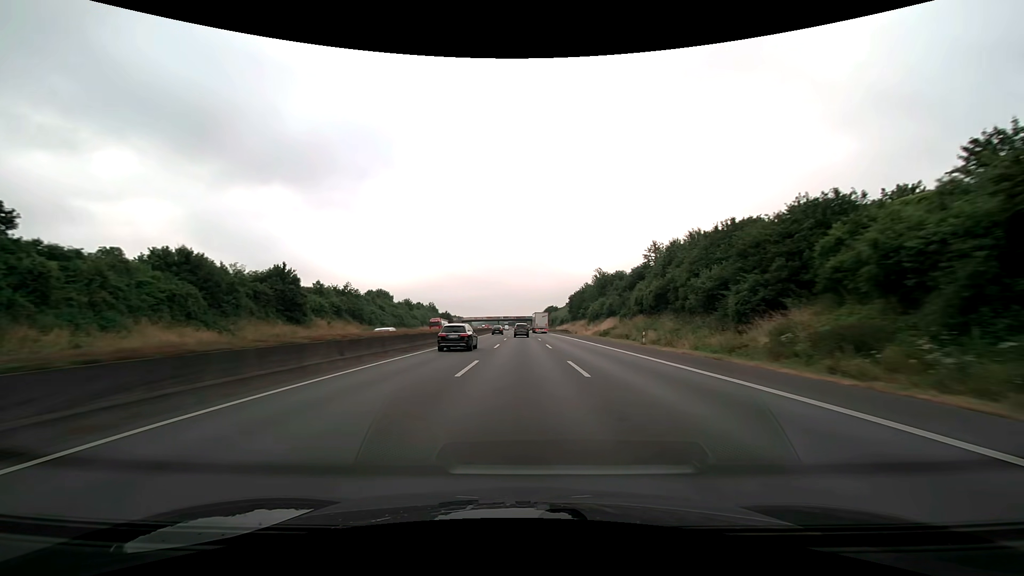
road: motorway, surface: asphalt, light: Day
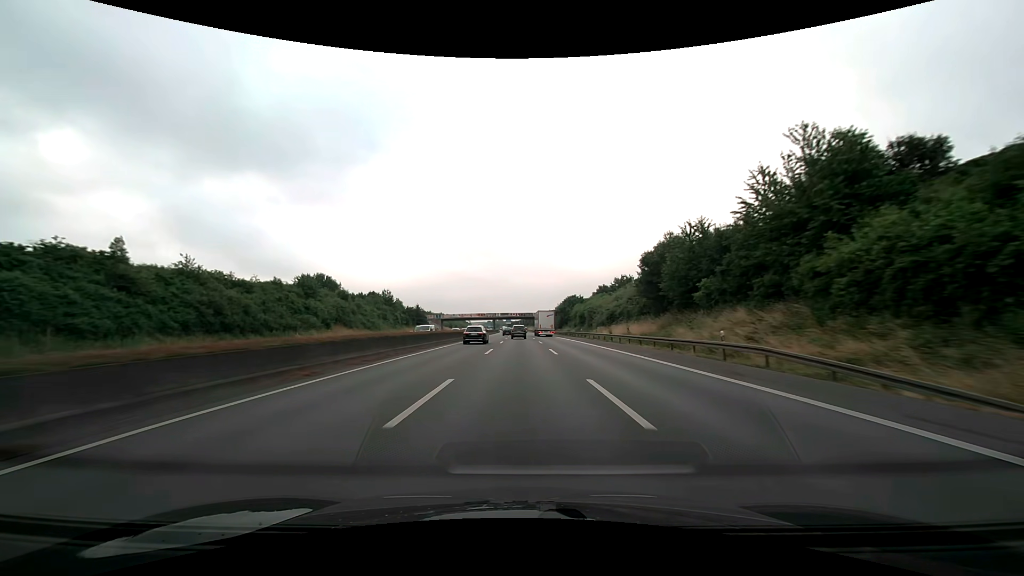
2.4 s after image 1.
(-0.4, +78.6) m; 0°
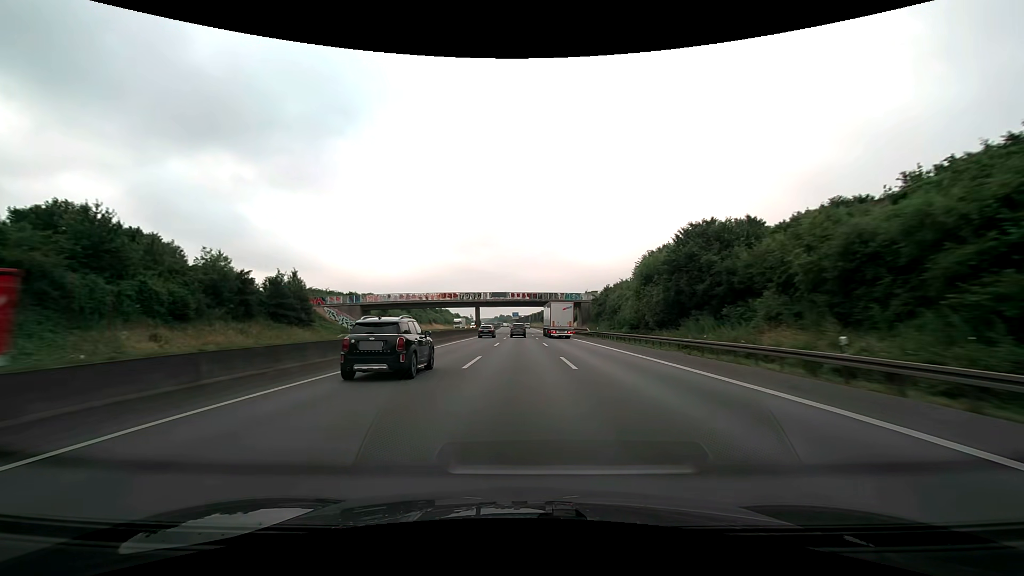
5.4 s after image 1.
(-1.1, +98.8) m; -1°
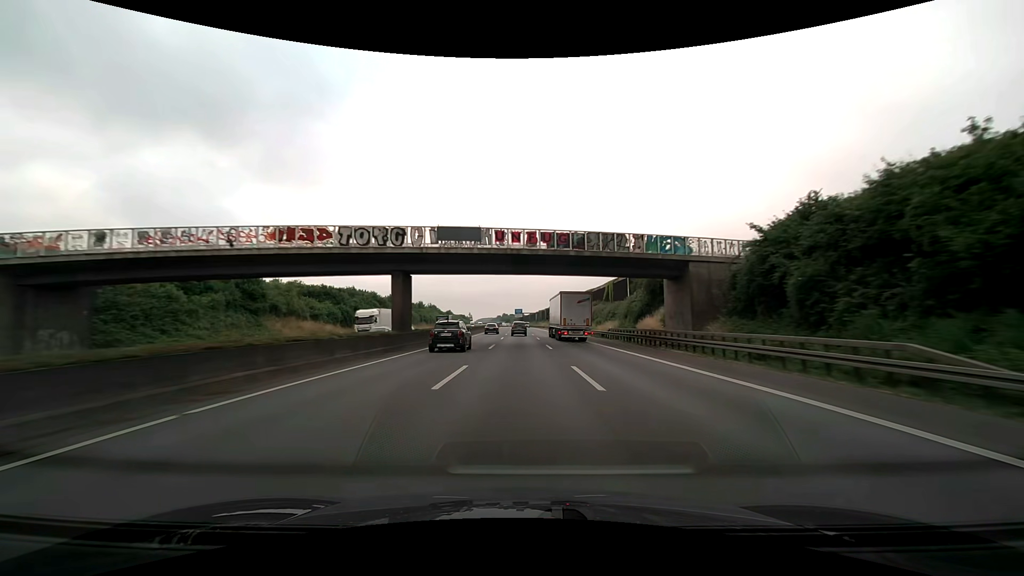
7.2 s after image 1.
(-0.4, +59.4) m; -1°
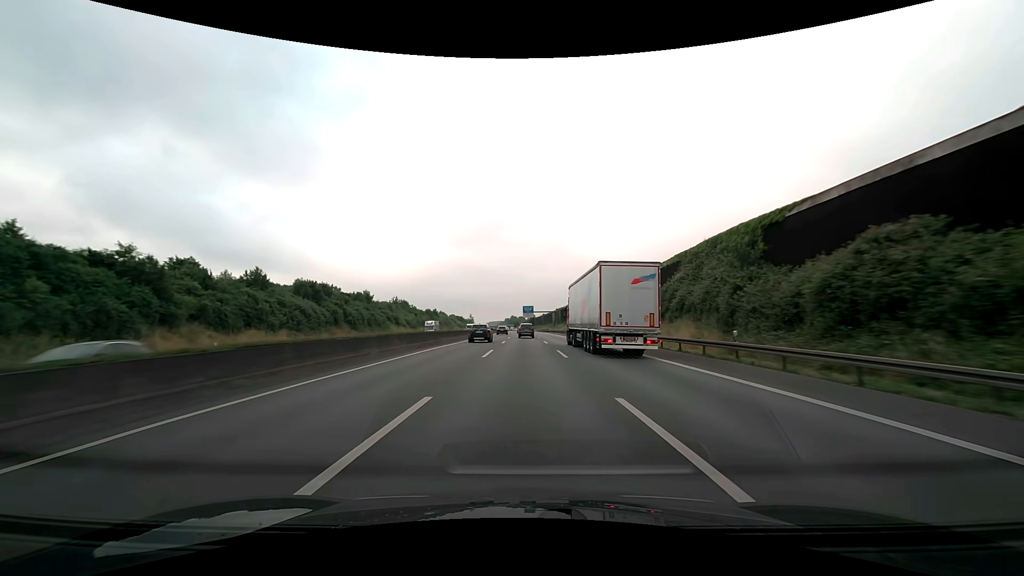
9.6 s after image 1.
(-0.5, +79.1) m; -1°
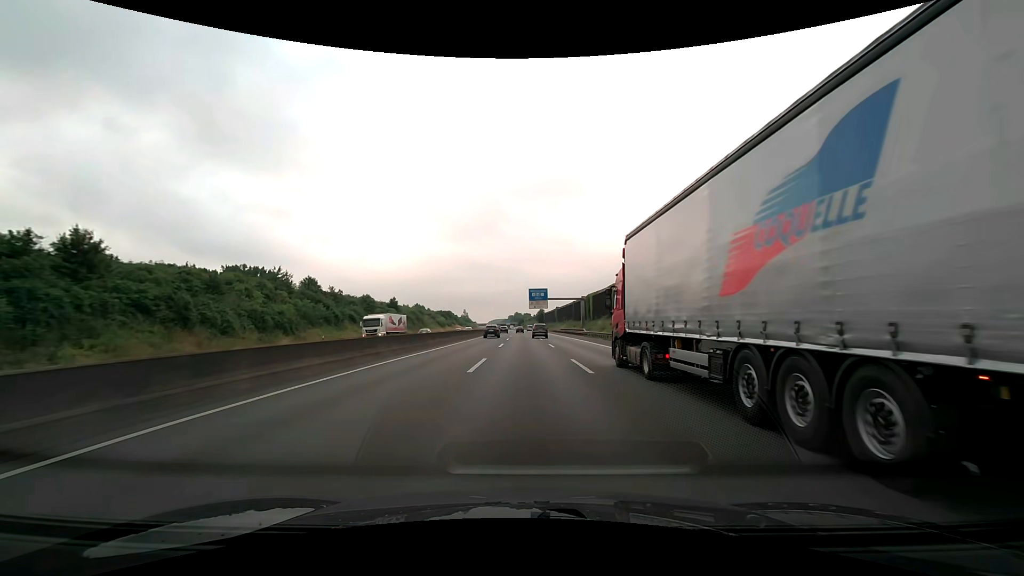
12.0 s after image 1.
(-0.4, +78.9) m; -1°
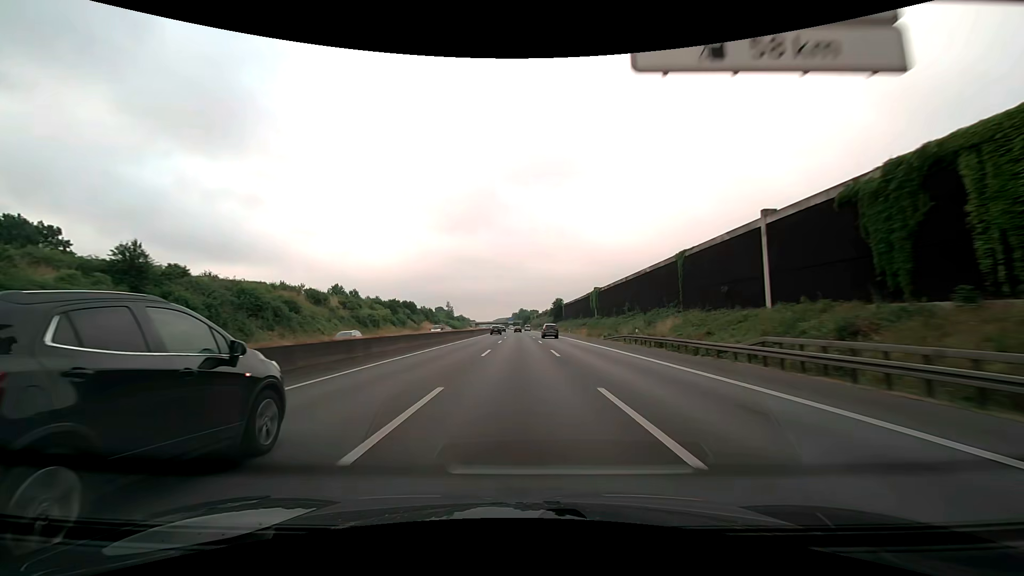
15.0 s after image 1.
(-0.4, +99.4) m; -1°
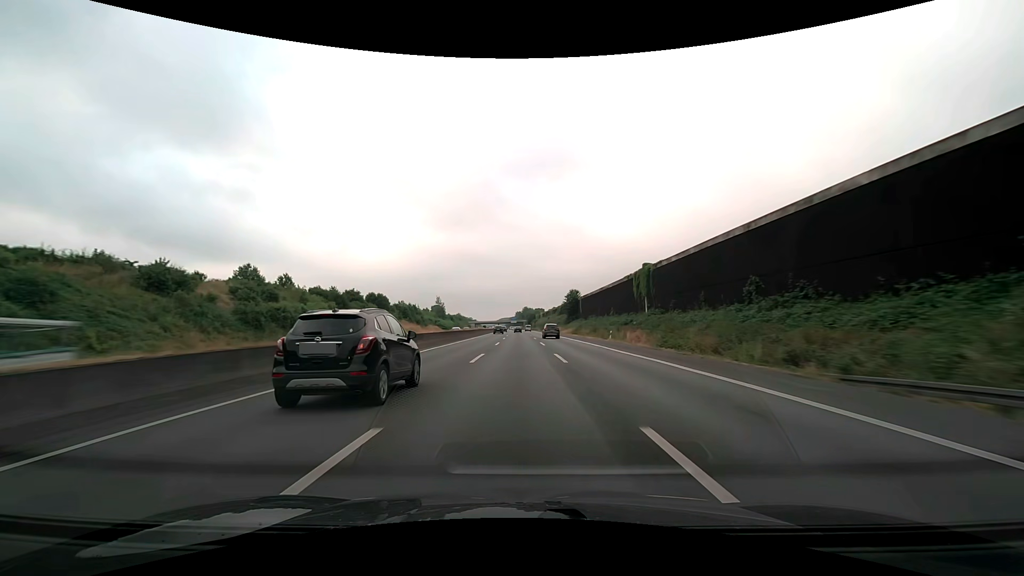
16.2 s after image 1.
(-0.2, +40.5) m; -1°
(0, +10) (0, +20) (0, +30) (0, +40) (0, +50) (0, +60) (0, +70) (-1, +80) (-1, +90) (-1, +100) m
